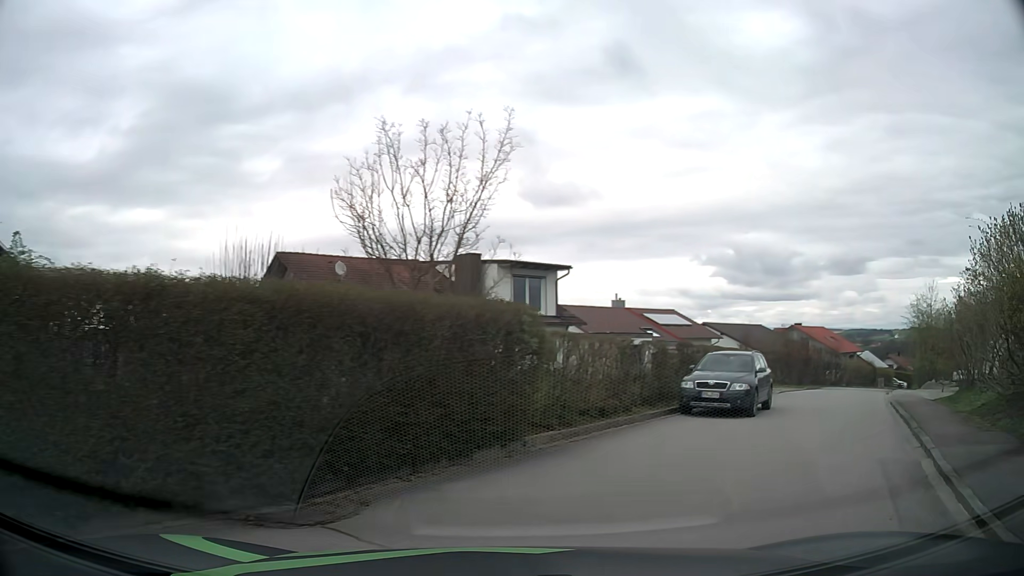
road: residential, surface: asphalt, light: Day
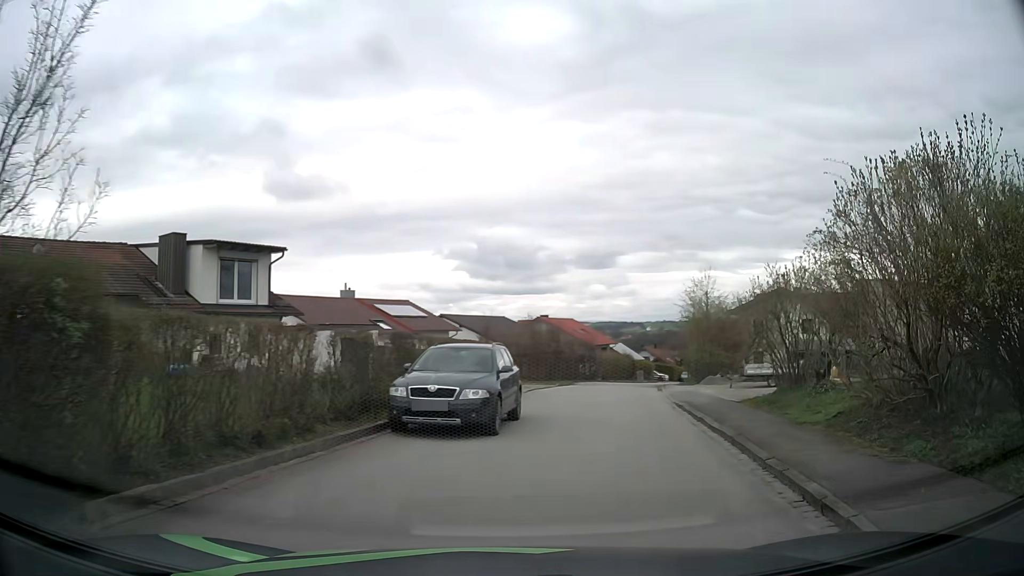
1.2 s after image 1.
(+0.9, +4.5) m; +21°
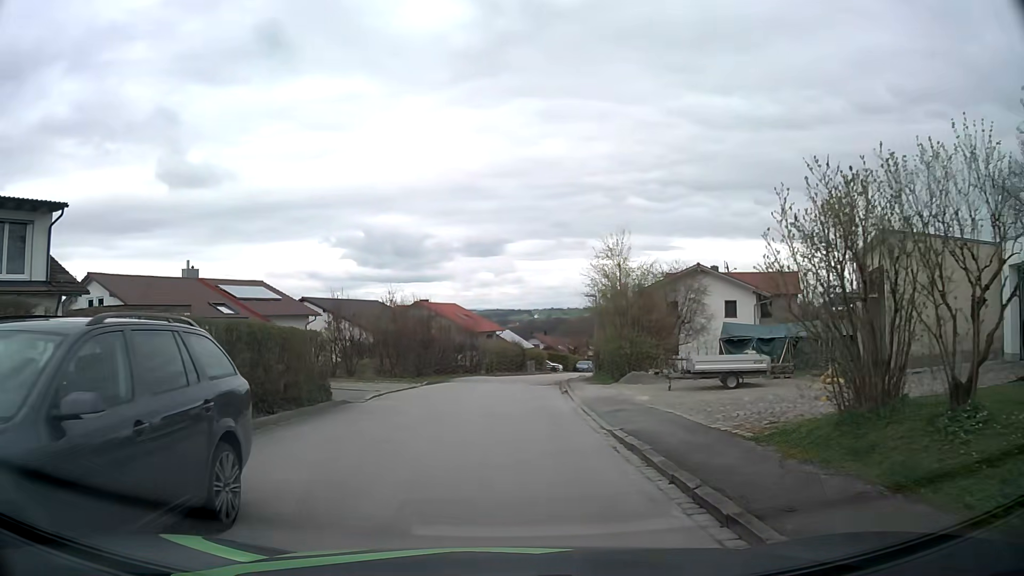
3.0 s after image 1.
(+1.4, +8.8) m; +12°
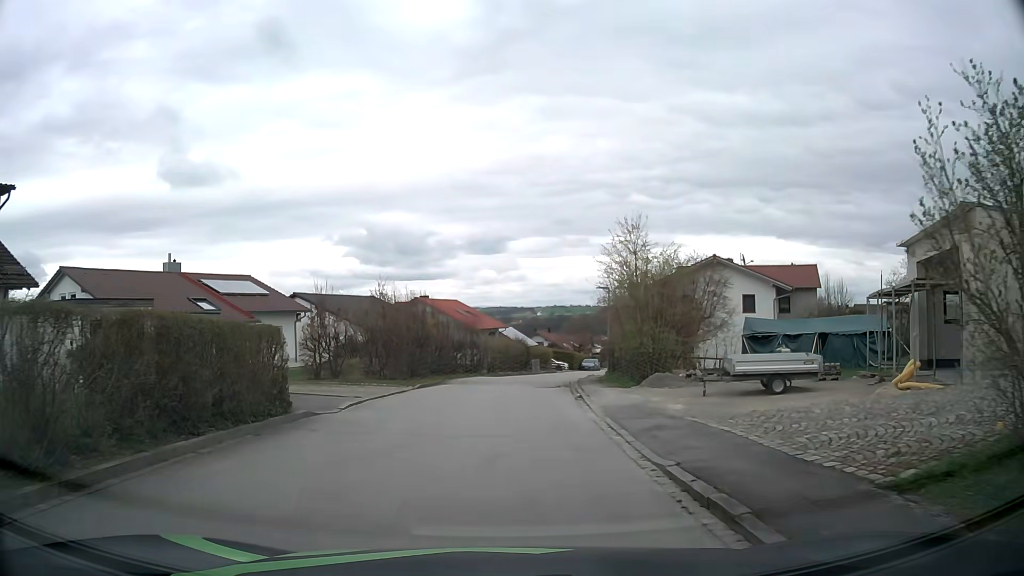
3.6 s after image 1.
(0.0, +3.3) m; -1°
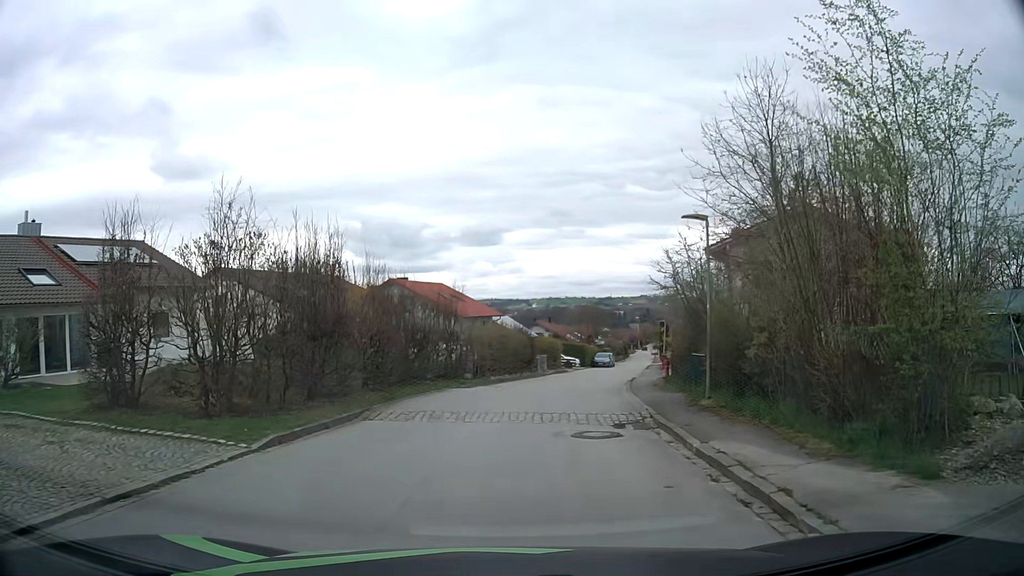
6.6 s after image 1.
(0.0, +15.2) m; +1°
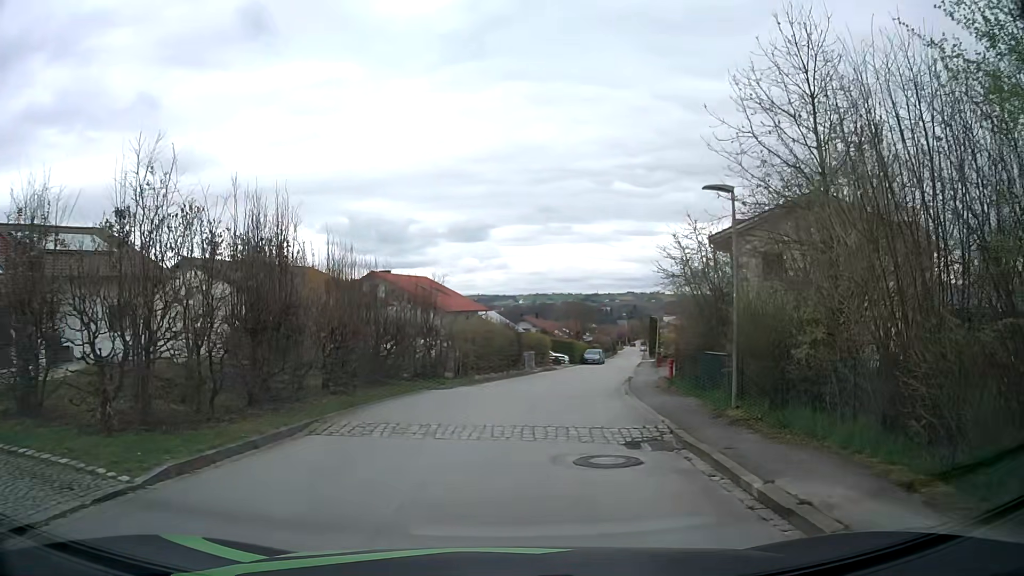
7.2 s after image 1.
(0.0, +2.6) m; 0°
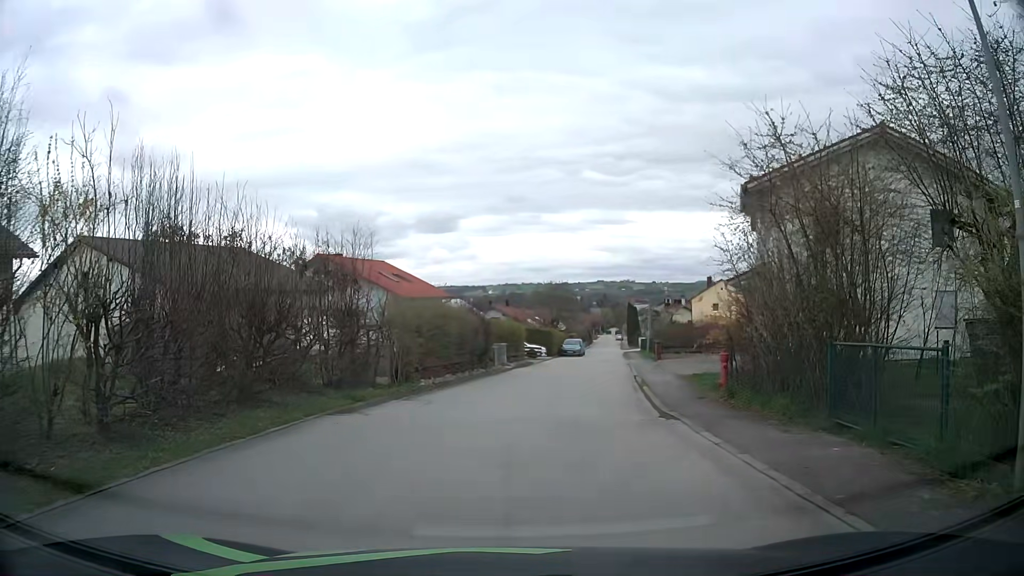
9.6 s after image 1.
(+0.3, +8.0) m; +3°
